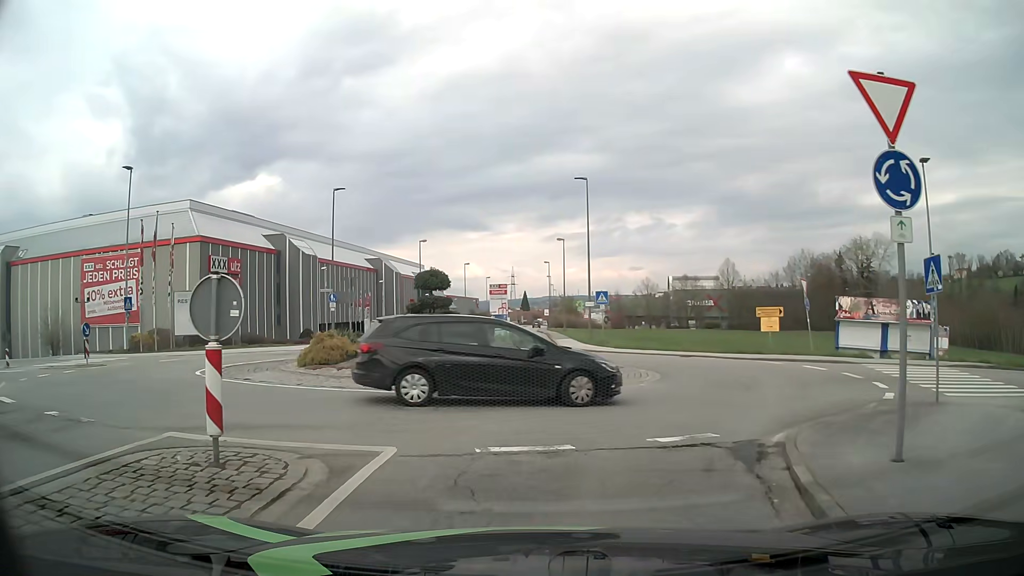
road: tertiary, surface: asphalt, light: Day
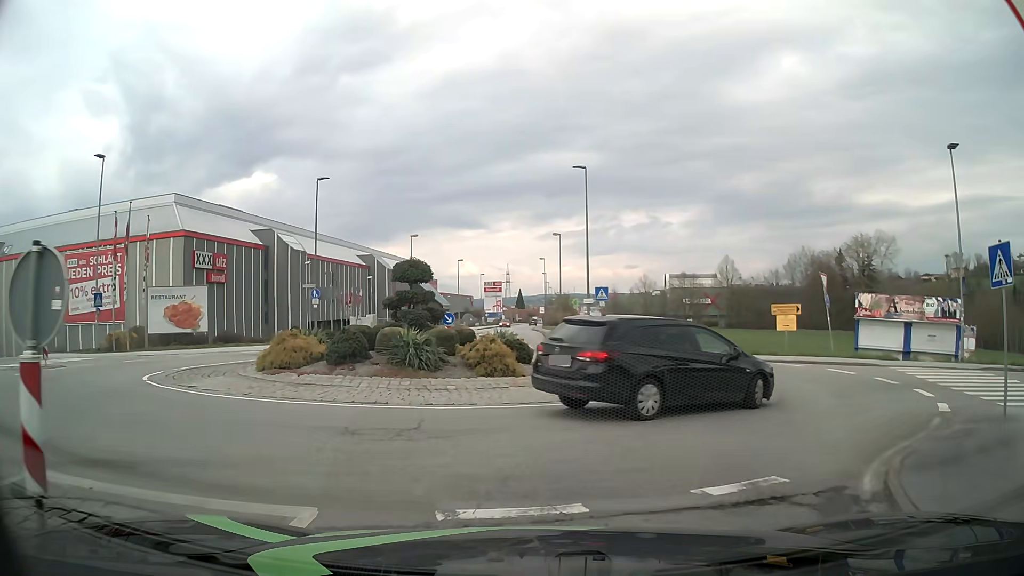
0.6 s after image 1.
(0.0, +2.6) m; +1°
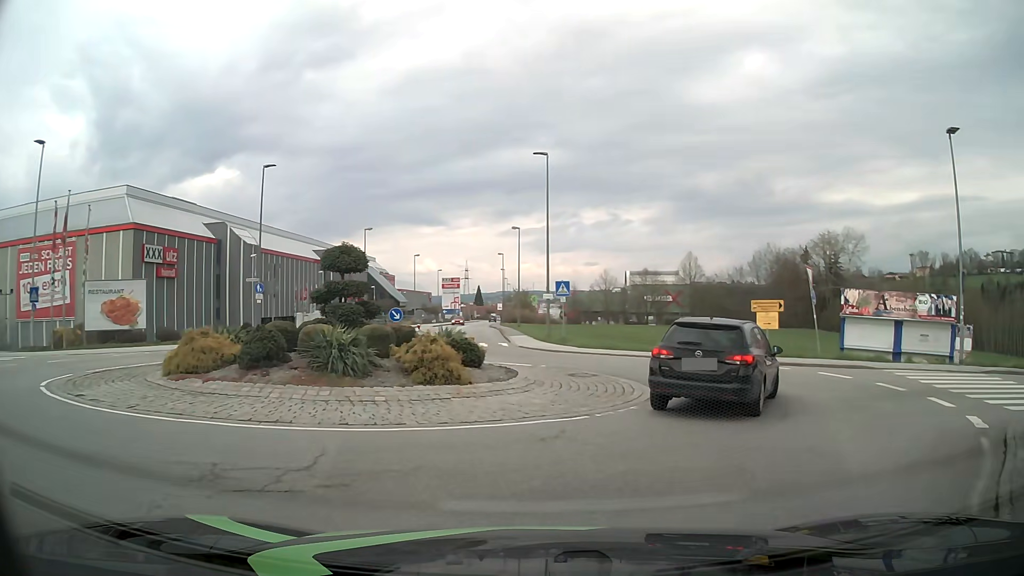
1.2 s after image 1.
(0.0, +2.6) m; +2°
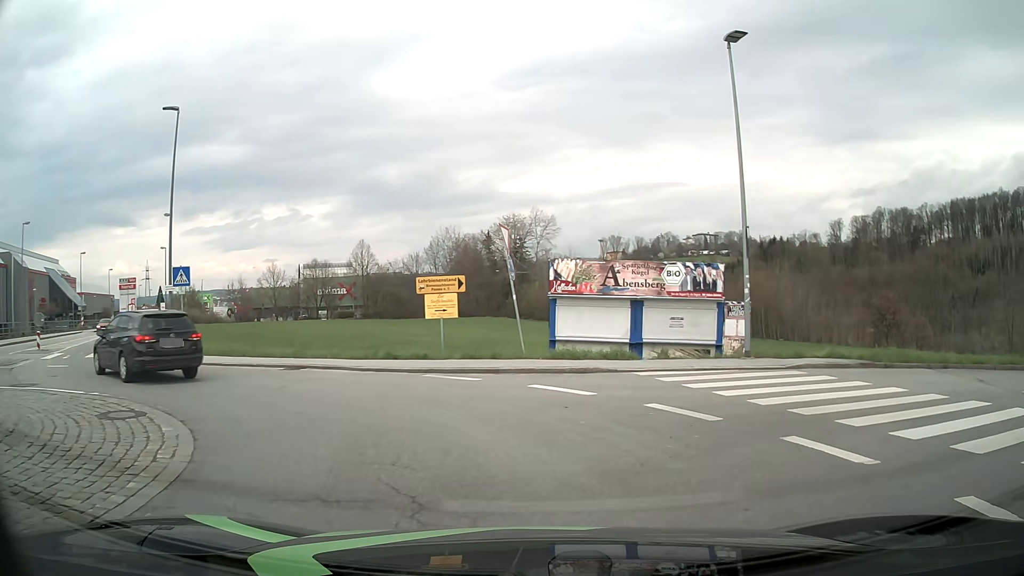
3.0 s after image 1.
(+2.0, +7.5) m; +29°
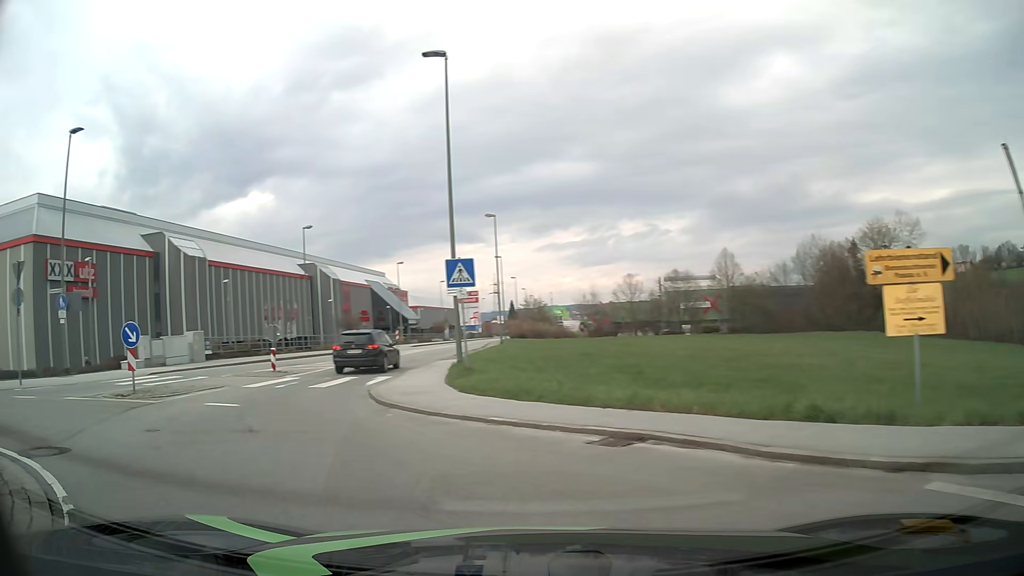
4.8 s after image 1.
(-1.5, +8.7) m; -29°
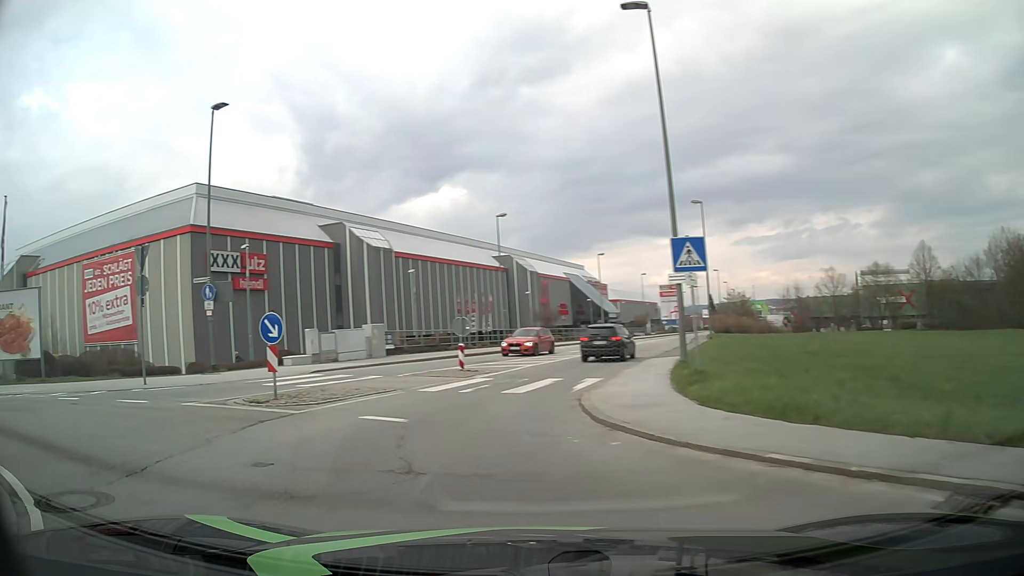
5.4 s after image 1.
(-0.5, +3.1) m; -17°
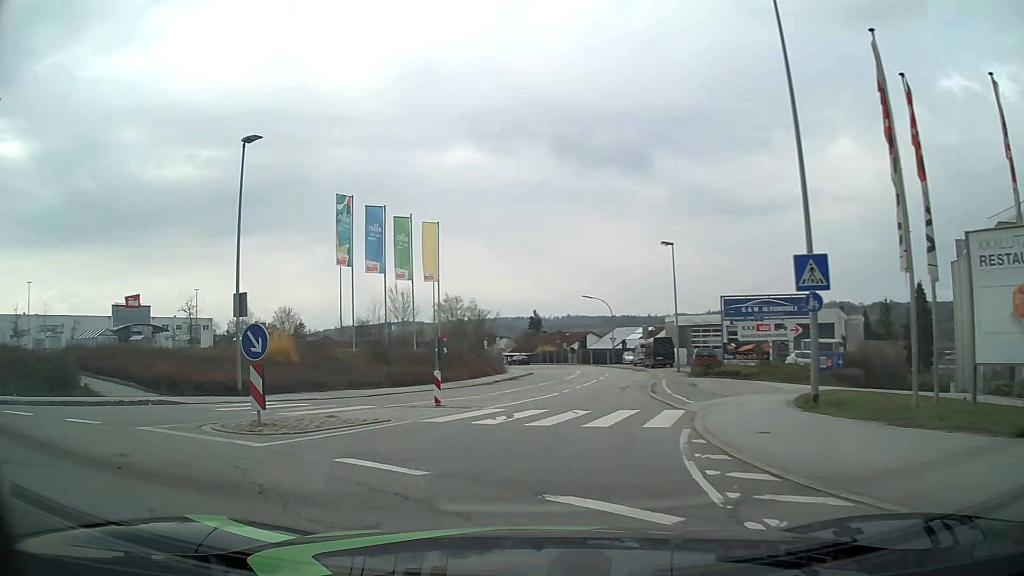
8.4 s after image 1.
(-9.3, +9.8) m; -87°
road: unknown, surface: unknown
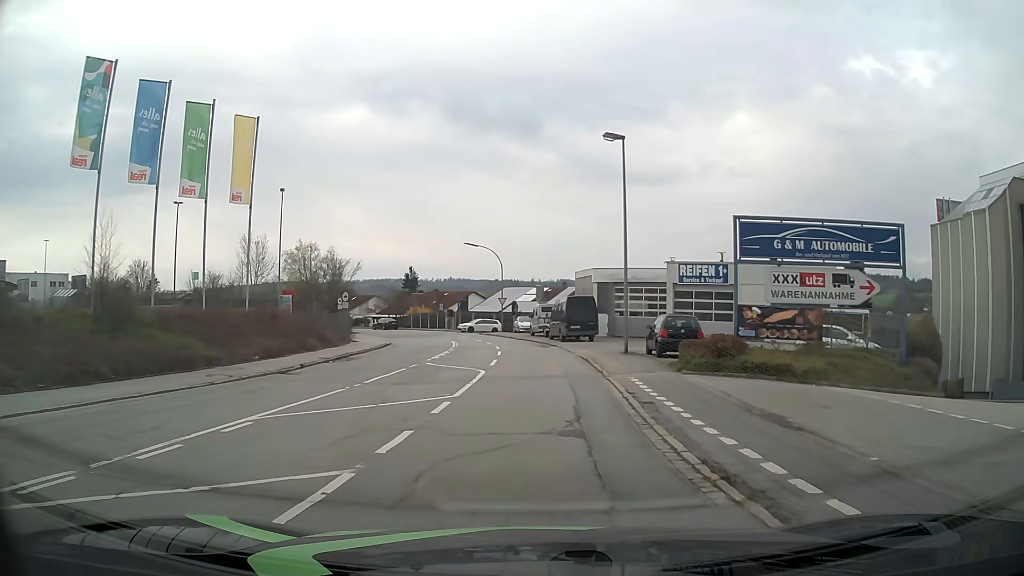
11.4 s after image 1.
(+0.9, +18.0) m; +9°
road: residential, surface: asphalt
